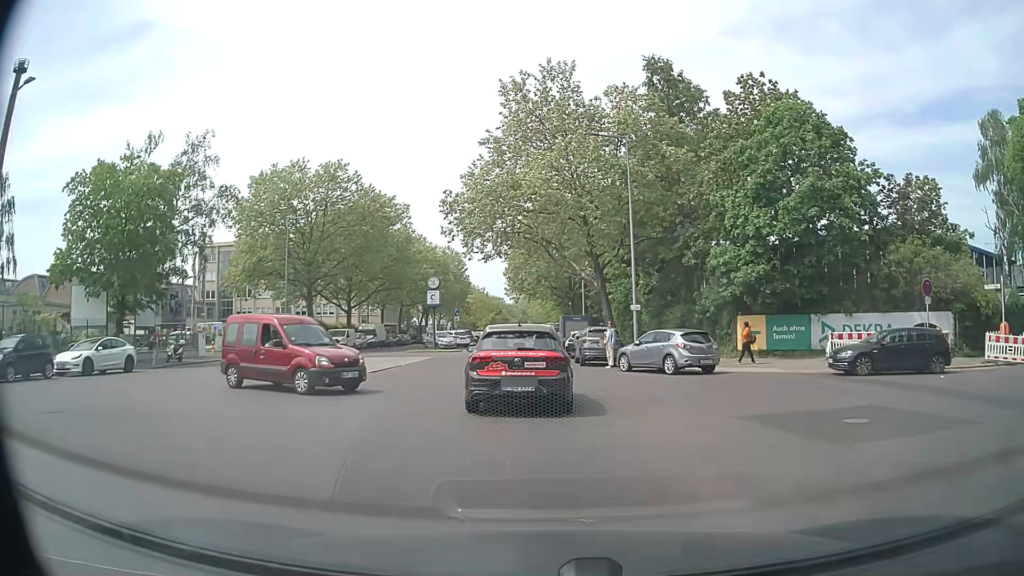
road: tertiary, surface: asphalt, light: Day
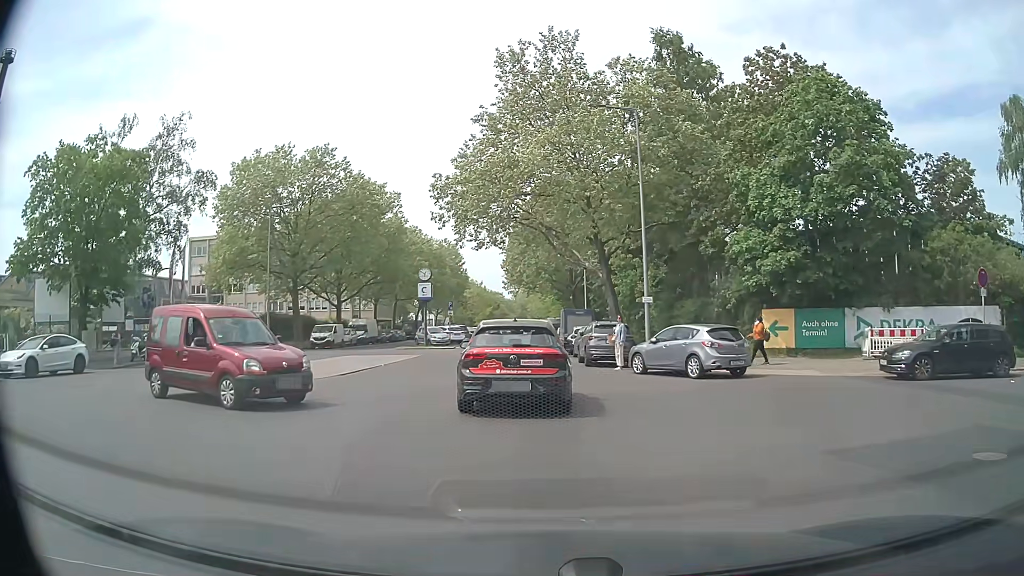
(0.0, +3.6) m; +1°
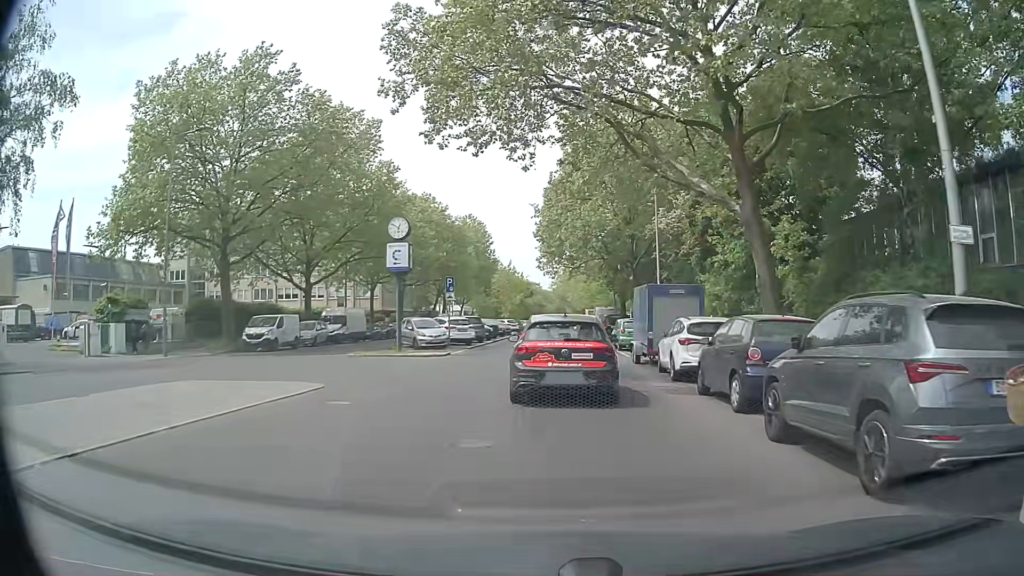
(-0.9, +19.4) m; -4°
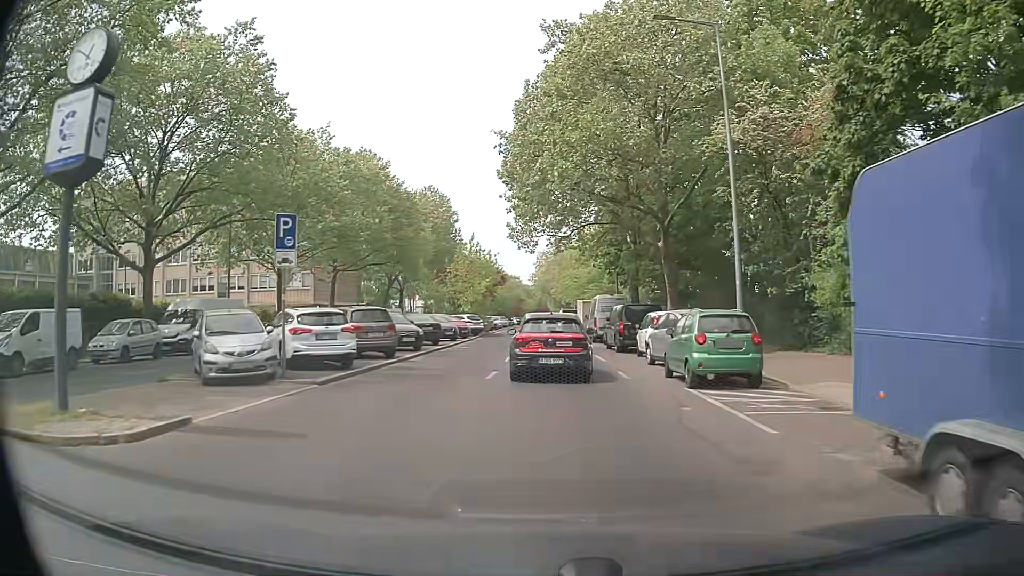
(+0.5, +19.6) m; +2°
